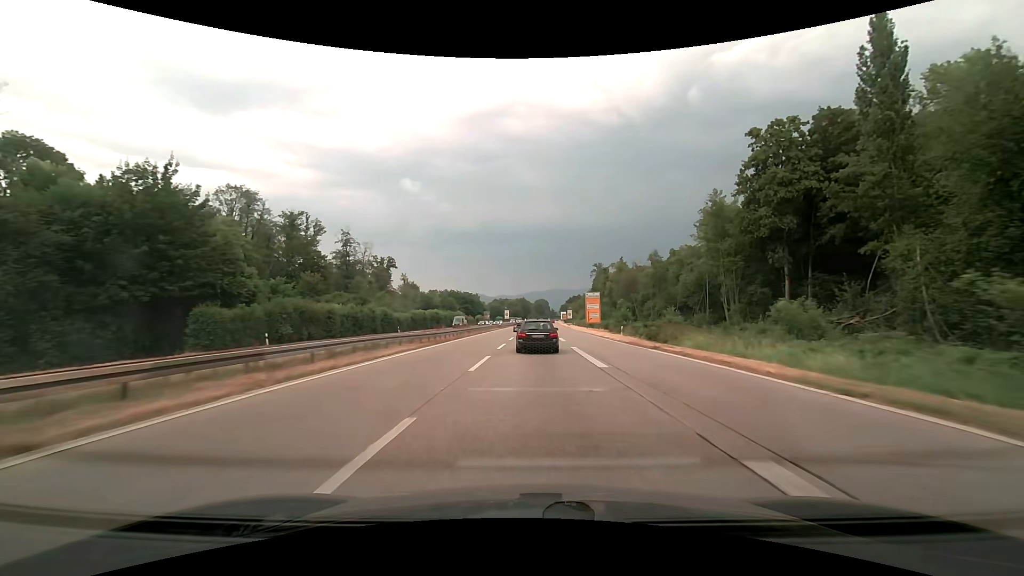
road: trunk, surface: asphalt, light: Day
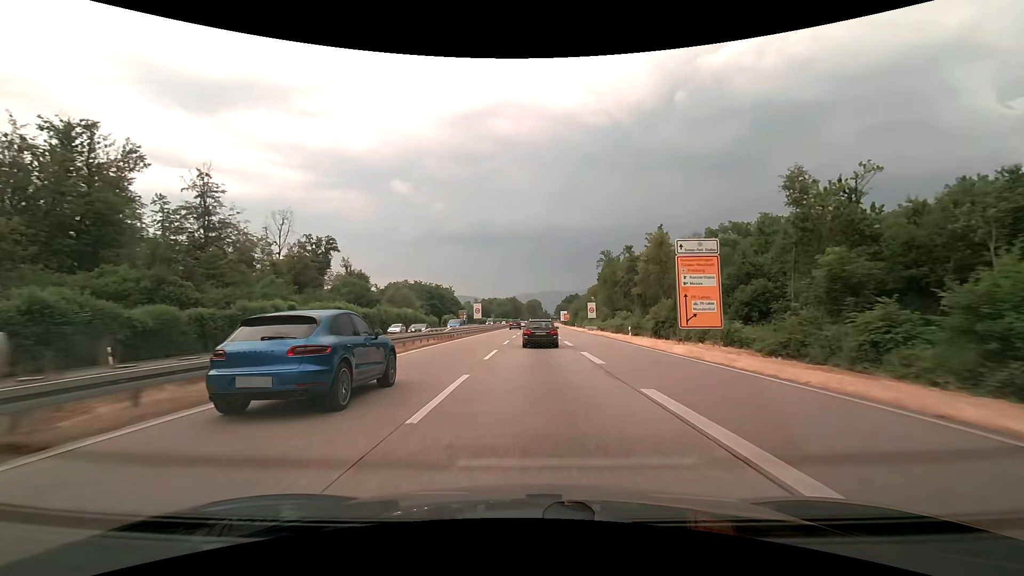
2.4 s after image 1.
(+0.5, +54.9) m; +1°
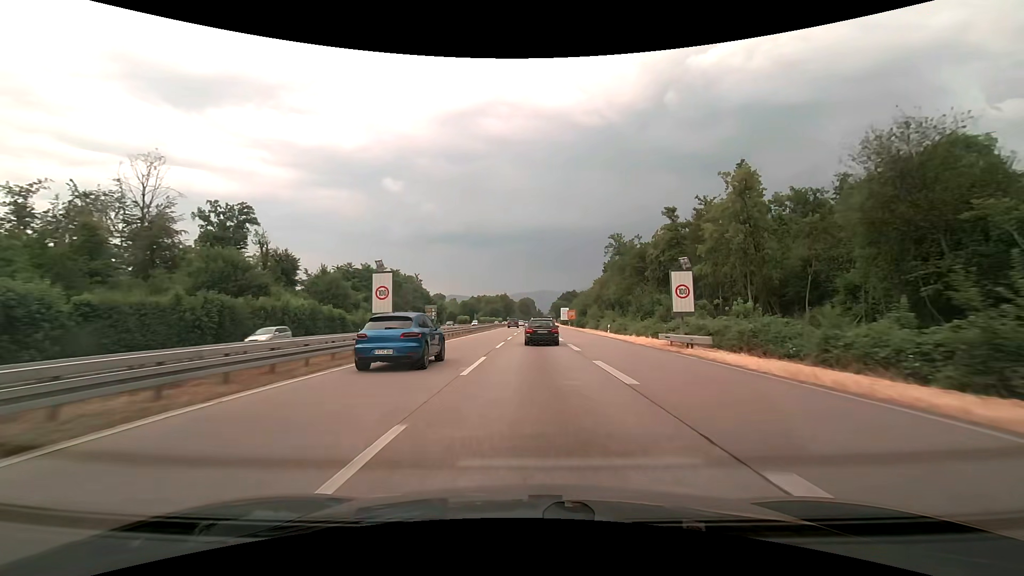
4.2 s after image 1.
(+0.3, +41.6) m; +1°
(0, +10) (0, +20) (0, +30) (0, +40) (0, +50) (+1, +60) (+1, +70) (+1, +80) (+1, +90) (+1, +100) m
